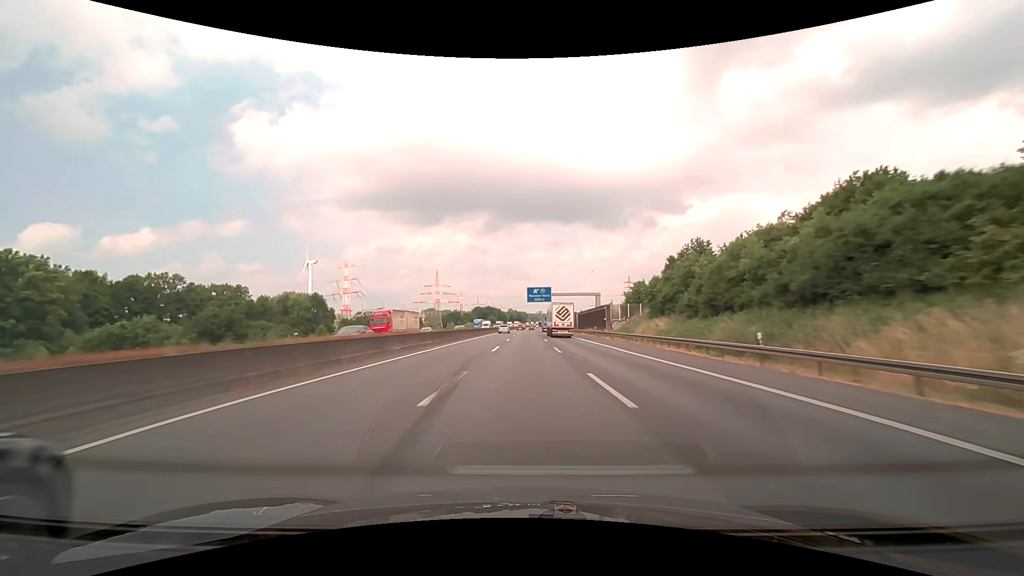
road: motorway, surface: asphalt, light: Day
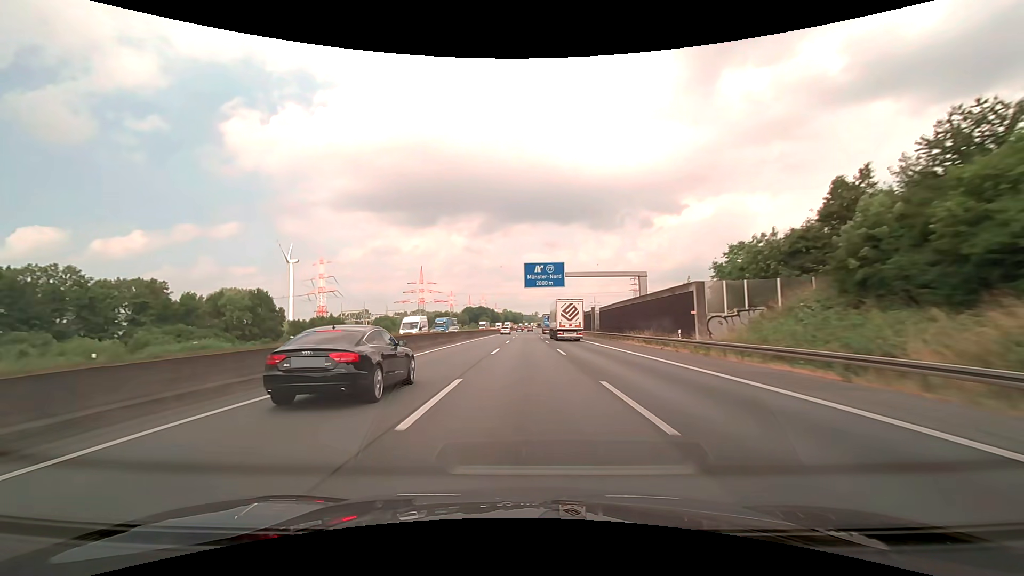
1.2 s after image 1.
(0.0, +38.0) m; 0°
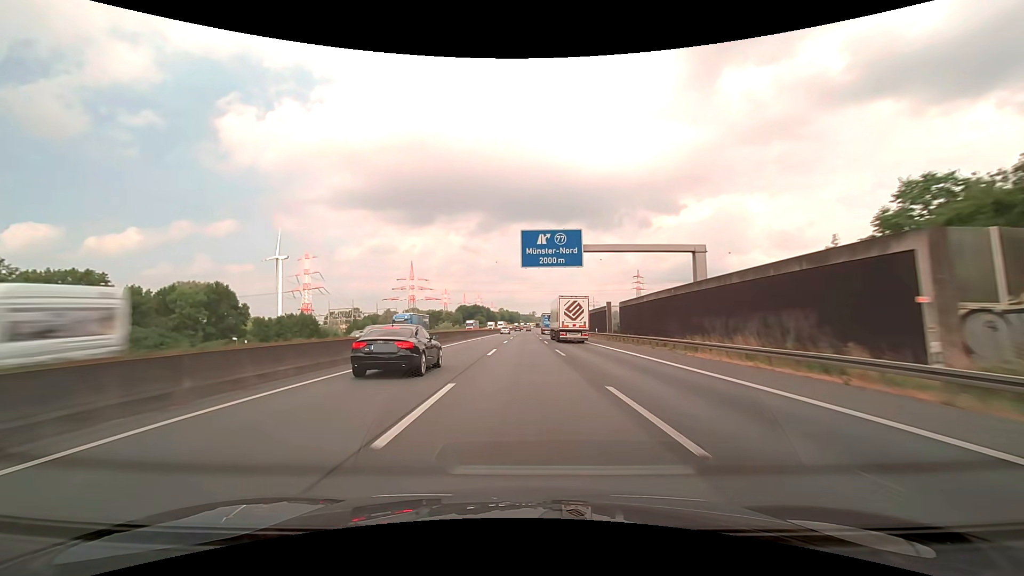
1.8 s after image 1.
(0.0, +19.0) m; 0°
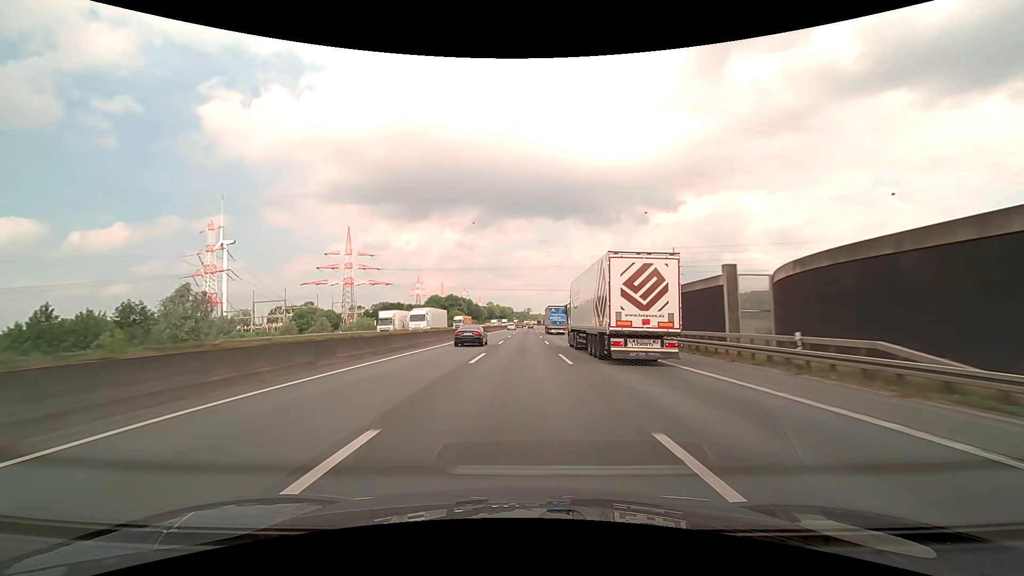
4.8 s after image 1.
(+0.6, +95.2) m; +1°
(0, +10) (0, +20) (0, +30) (0, +40) (0, +50) (0, +60) (0, +70) (0, +80) (+1, +90) (+1, +100) m
